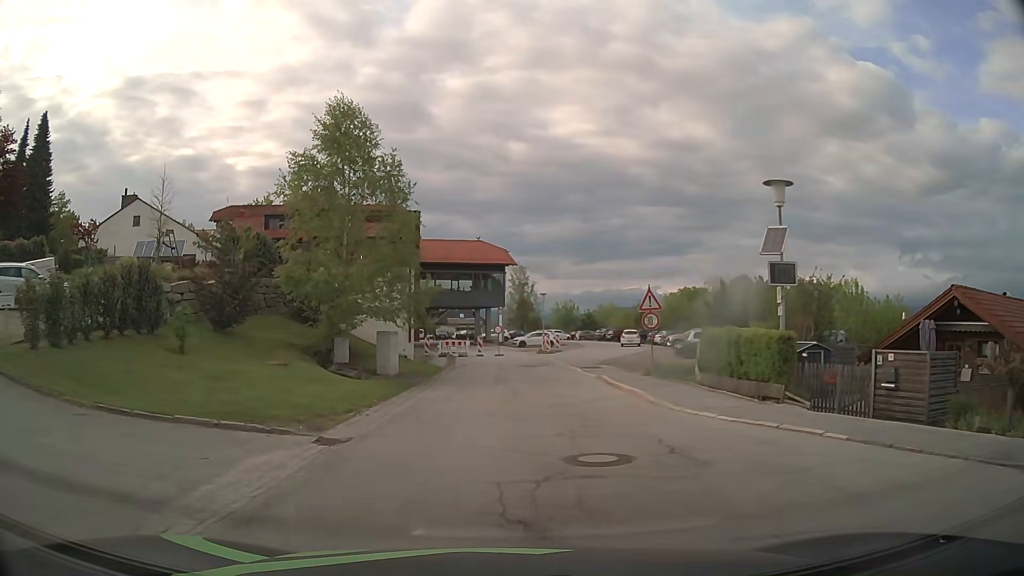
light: Day
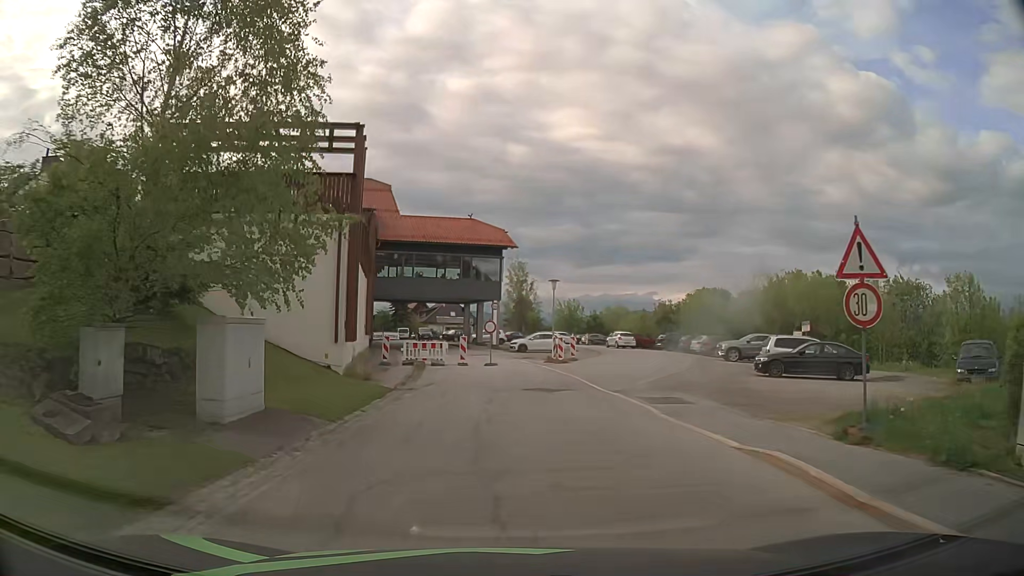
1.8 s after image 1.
(0.0, +13.7) m; 0°
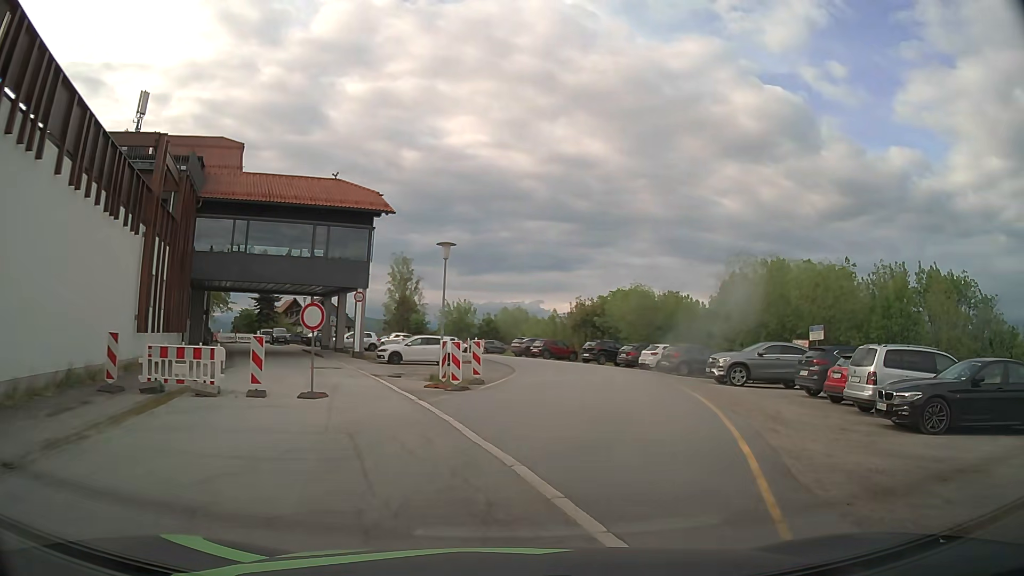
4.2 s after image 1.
(+0.8, +15.7) m; +9°
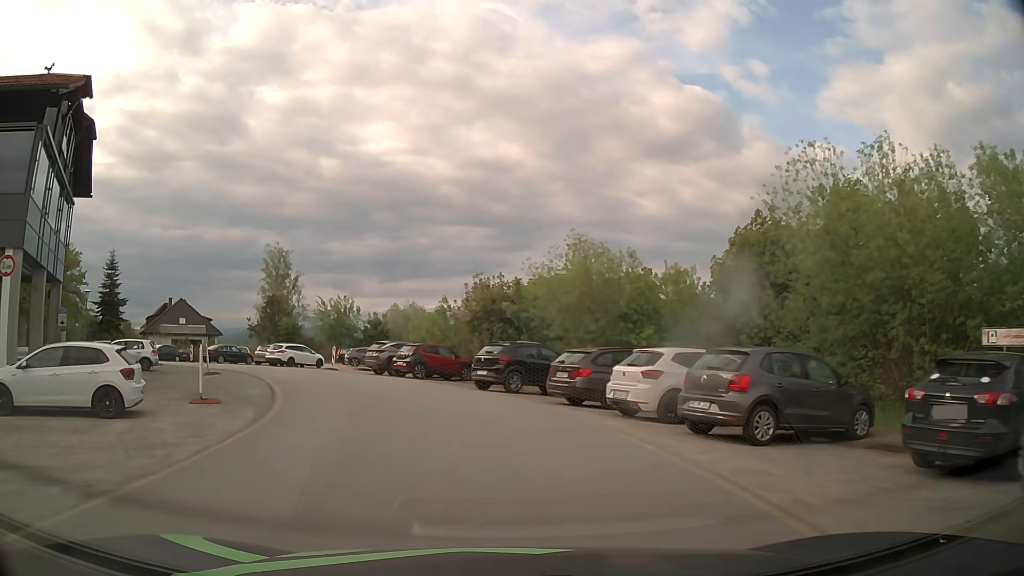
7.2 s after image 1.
(+3.4, +21.7) m; +7°
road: unclassified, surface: asphalt
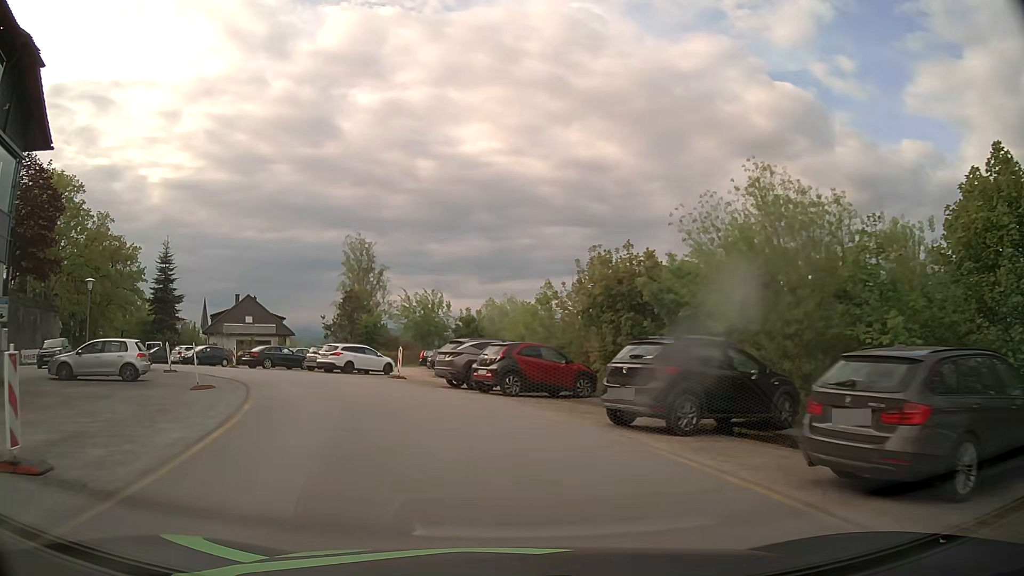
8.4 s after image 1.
(-0.8, +9.9) m; -9°
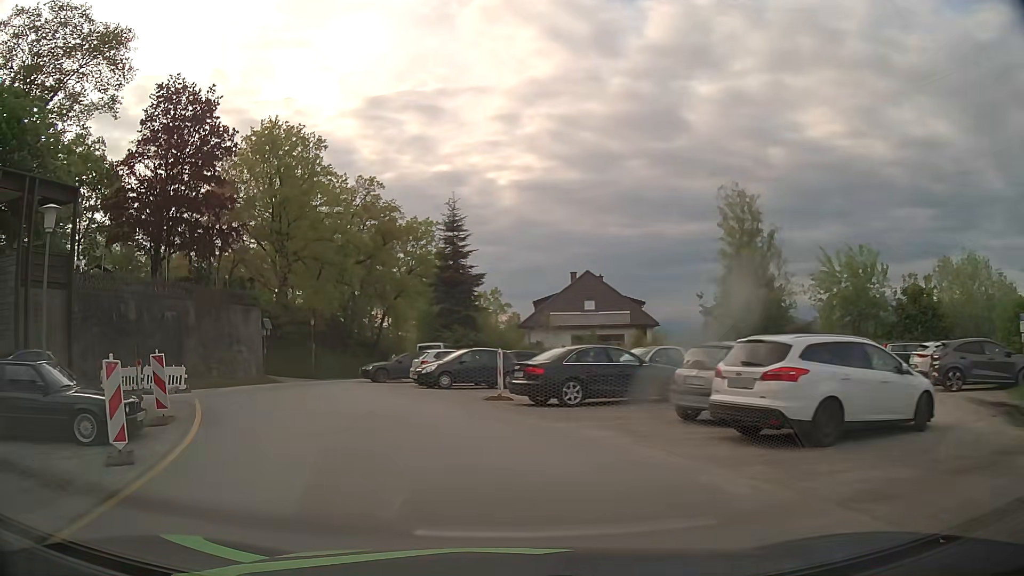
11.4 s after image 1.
(-6.1, +23.9) m; -31°
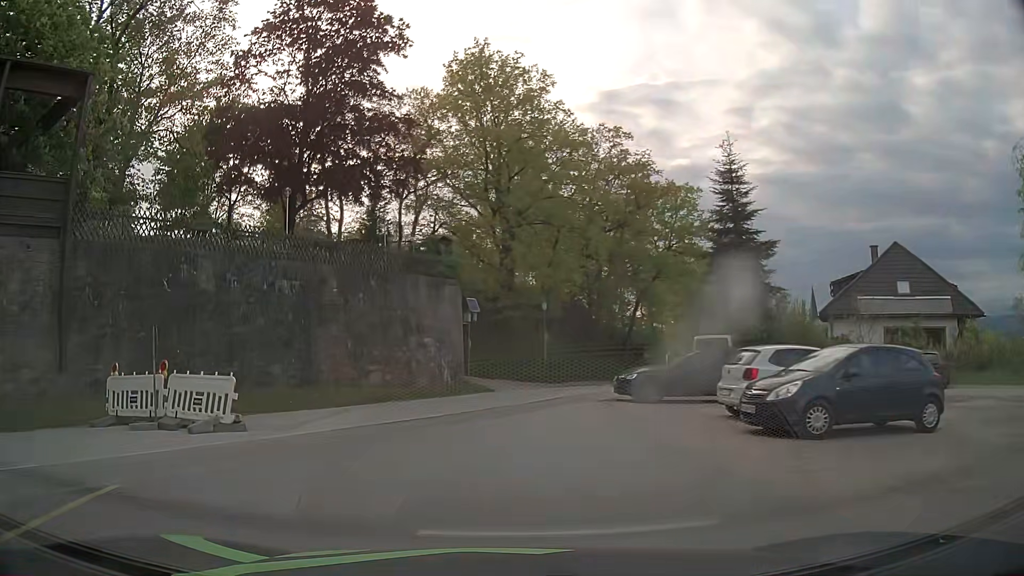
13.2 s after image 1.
(-2.6, +13.5) m; -21°
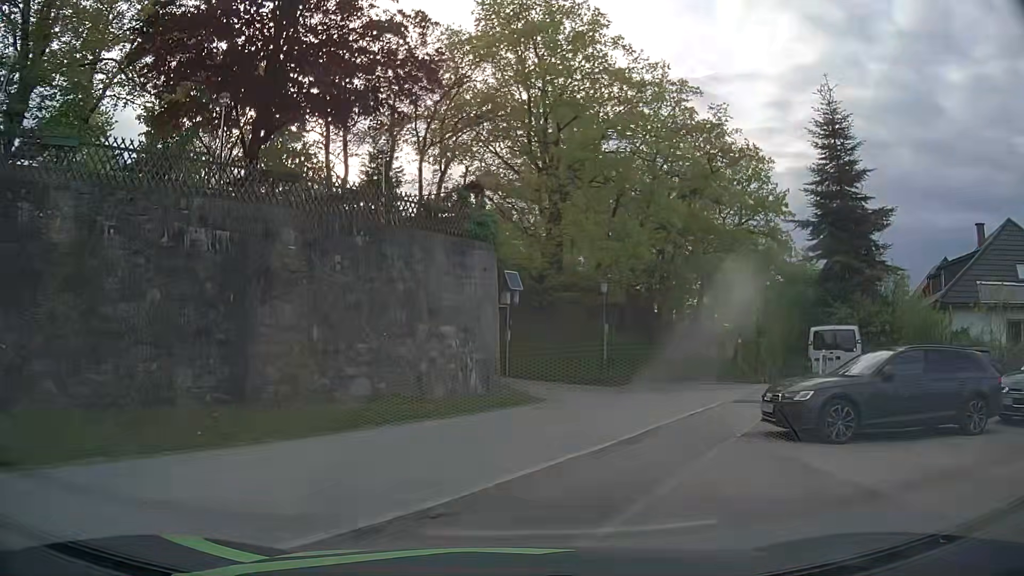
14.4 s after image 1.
(-0.3, +8.4) m; -3°
(+1, +10) (+4, +19) (+8, +28) (+13, +37) (+18, +46) (+23, +55) (+27, +63) (+32, +72) (+37, +81) (+42, +90) m
